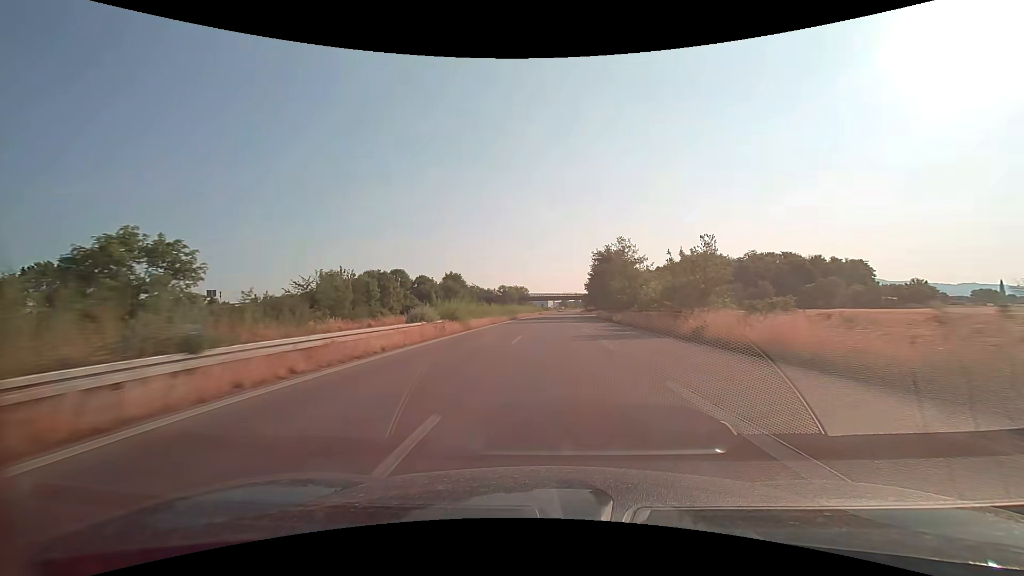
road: trunk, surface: asphalt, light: Day
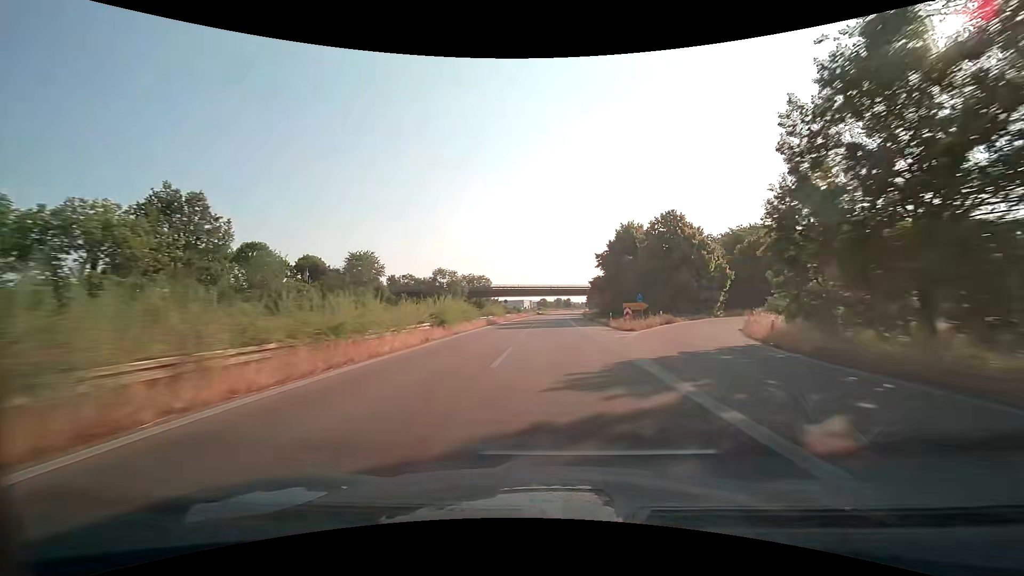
(+1.5, +78.9) m; +2°
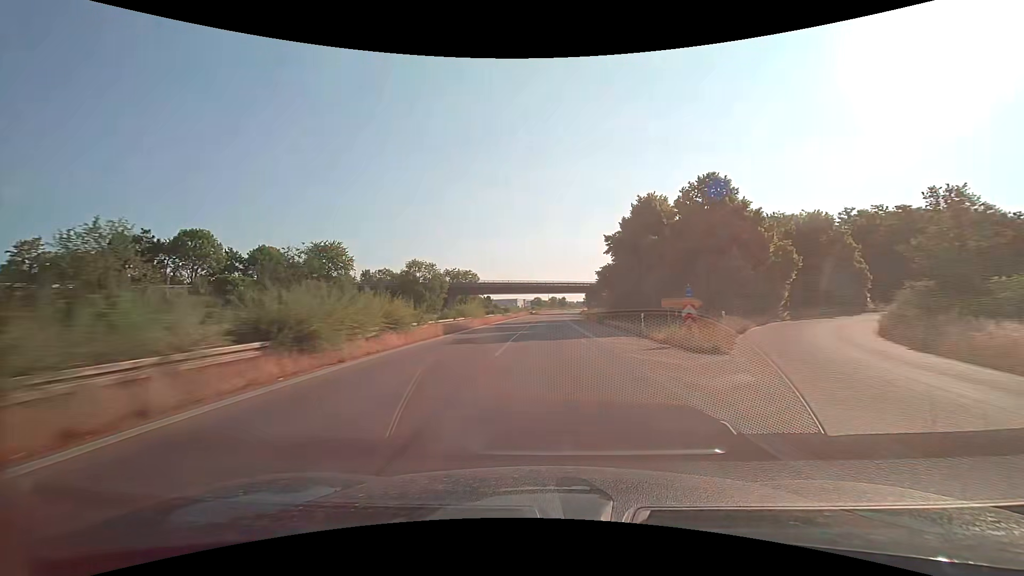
(+0.1, +15.8) m; +1°
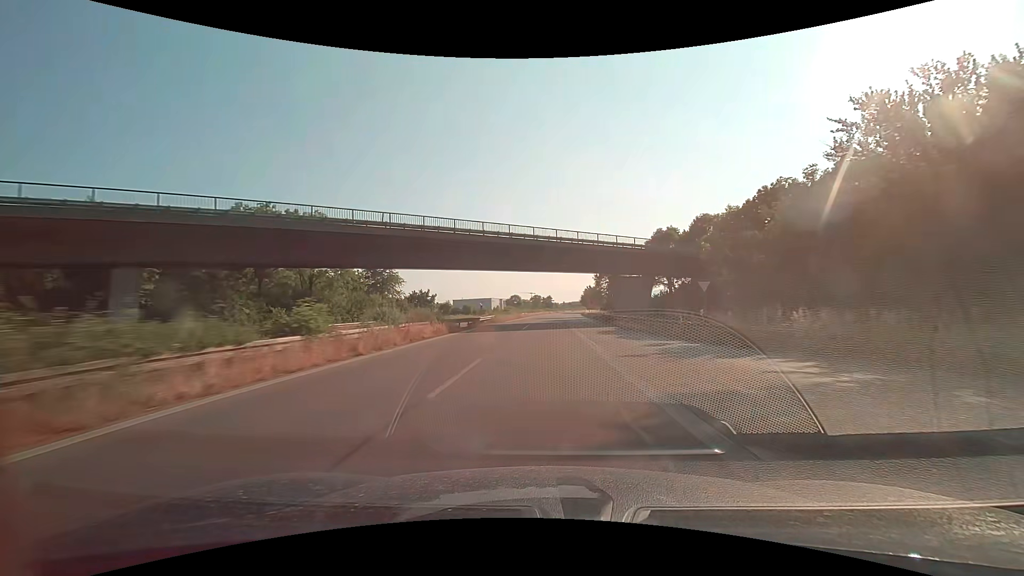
(+1.2, +79.0) m; +2°
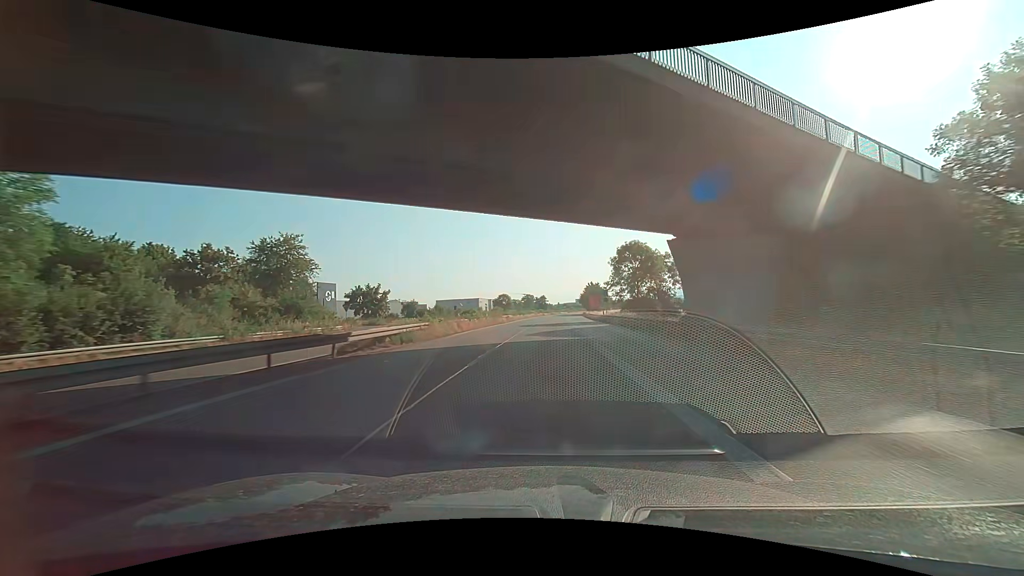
(+0.2, +31.6) m; +1°
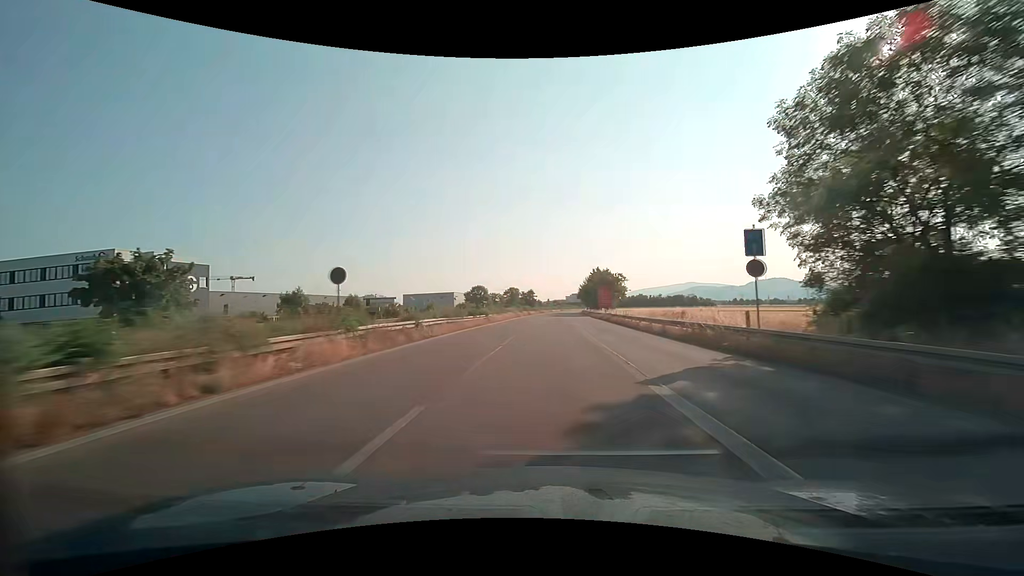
(+0.5, +47.4) m; +1°
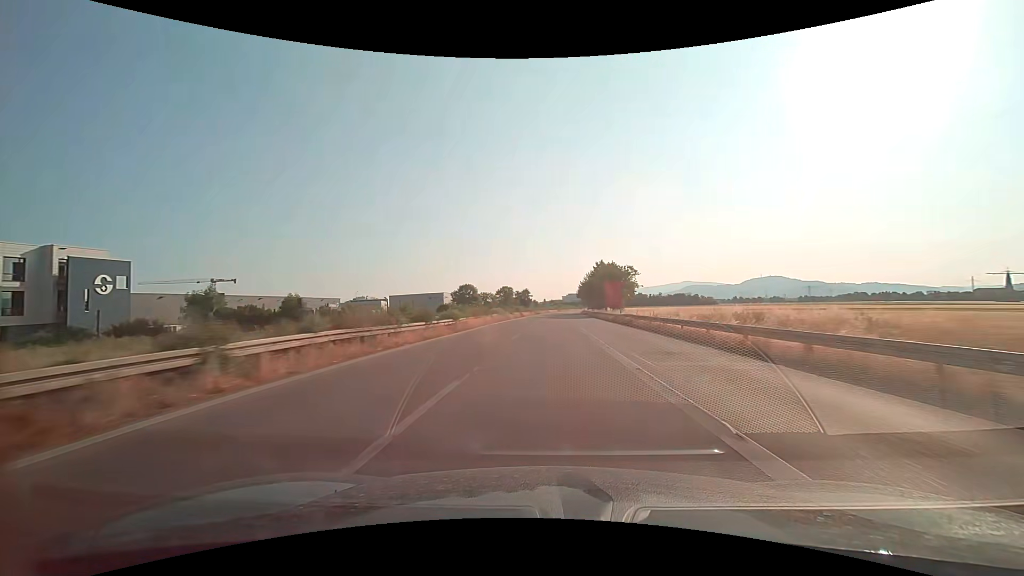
(+0.1, +15.8) m; +1°
